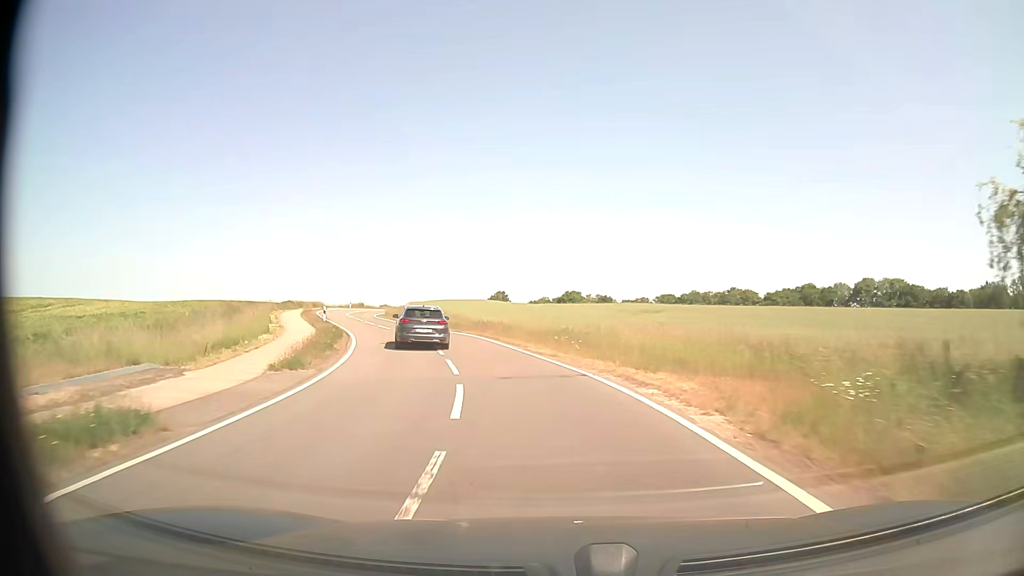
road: tertiary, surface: asphalt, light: Day
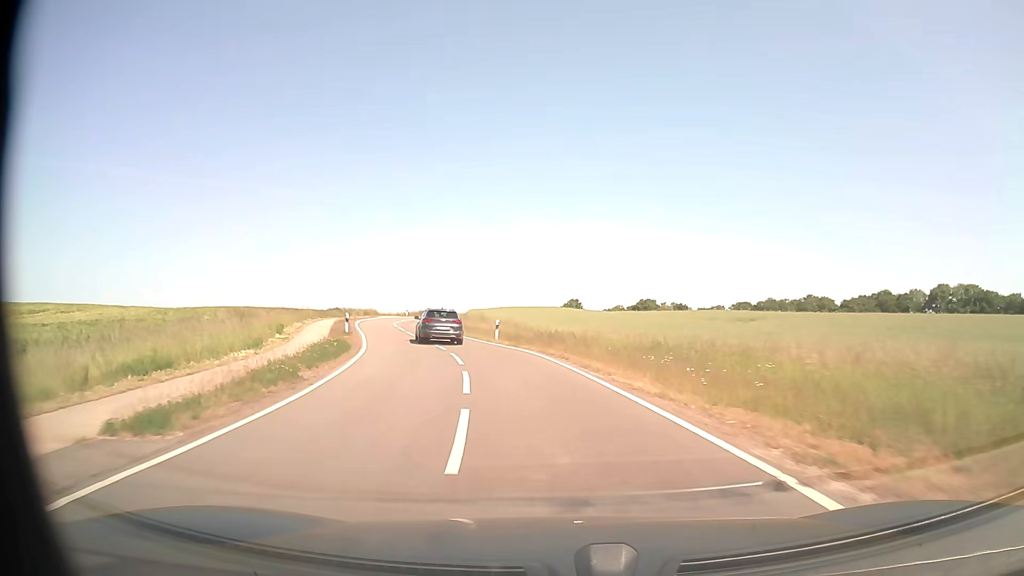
(-0.5, +8.8) m; -6°
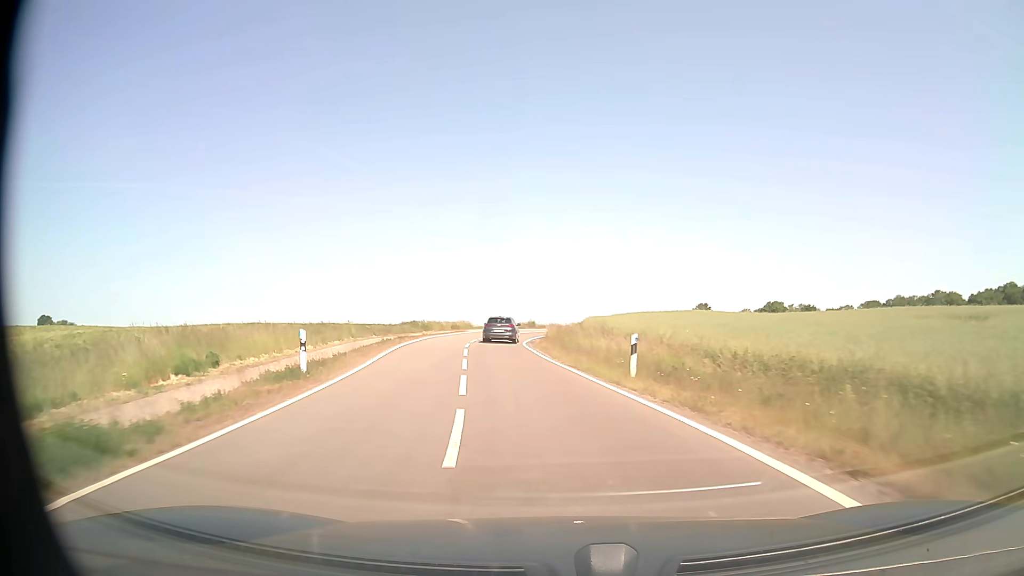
(-1.7, +18.0) m; -10°
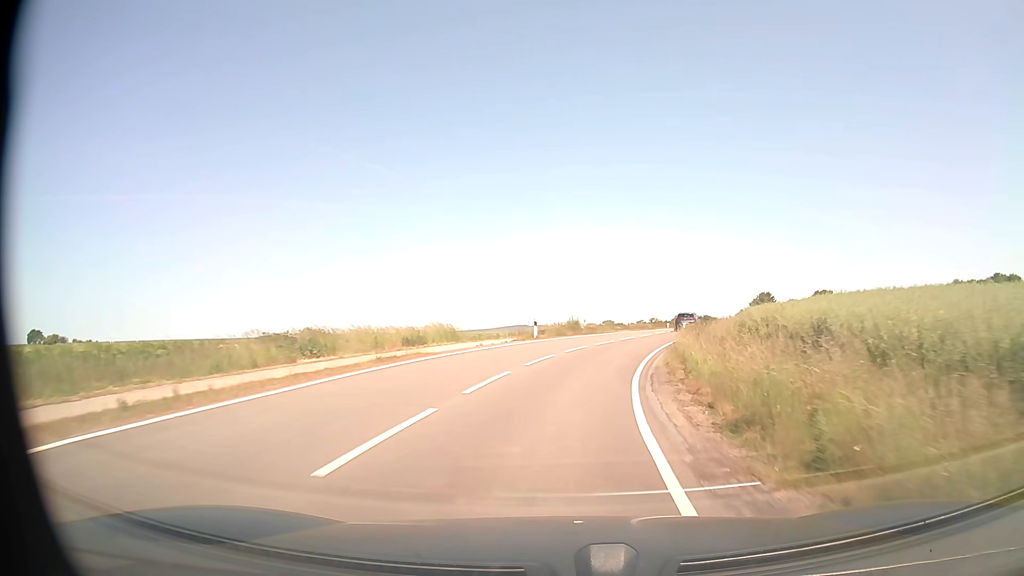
(-3.2, +36.6) m; -4°
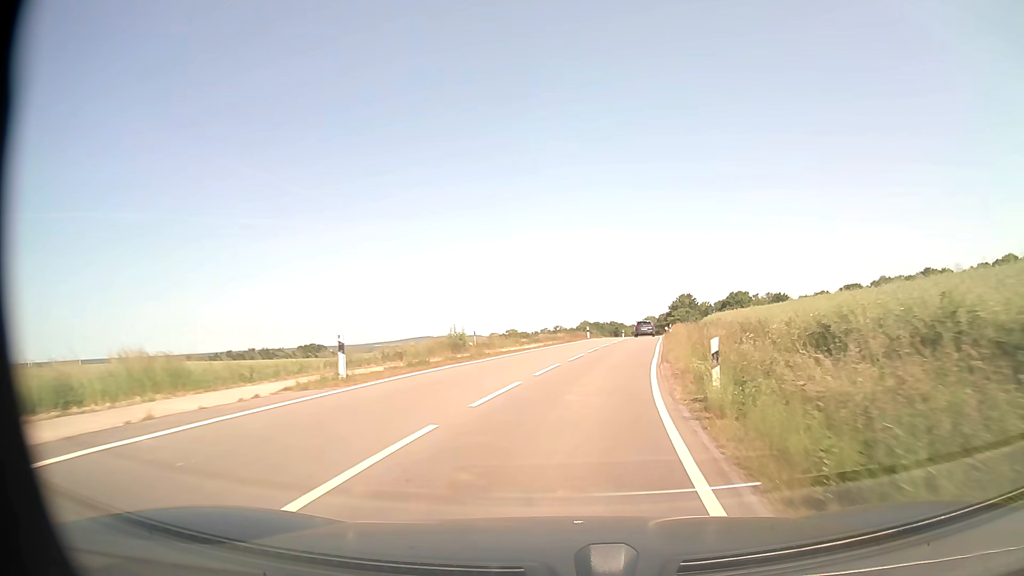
(+1.3, +18.7) m; +8°
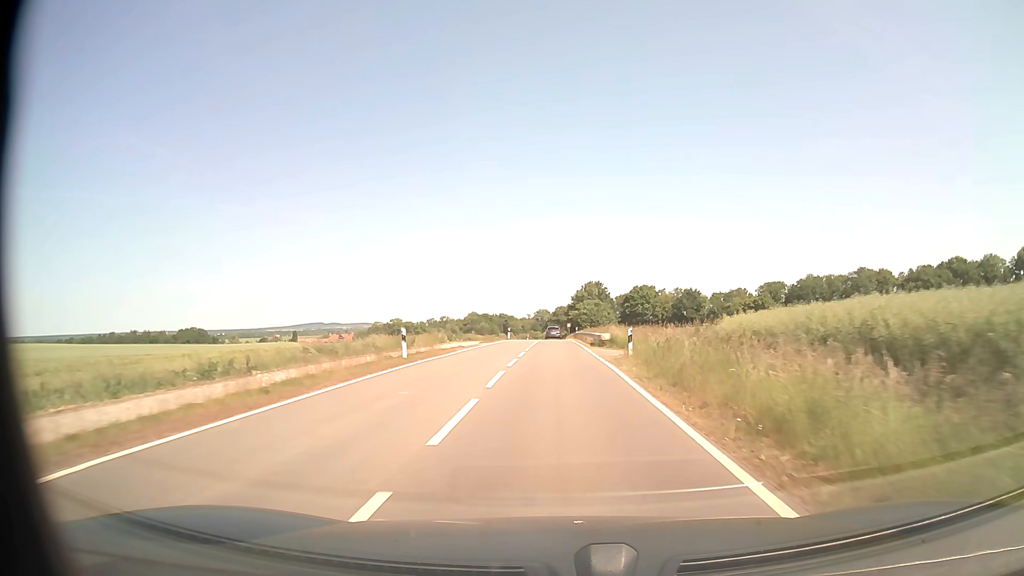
(+4.3, +39.0) m; +10°
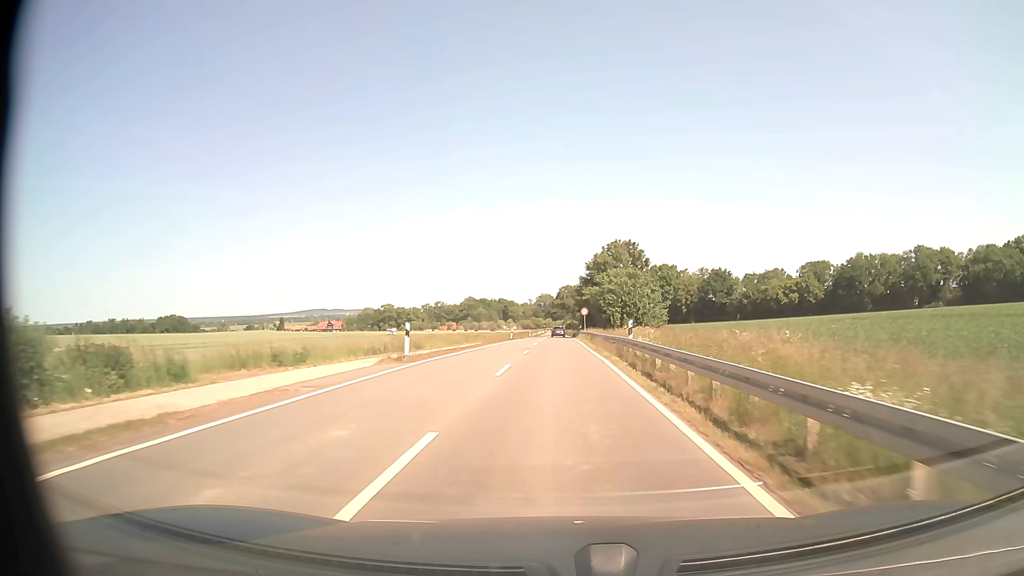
(0.0, +51.7) m; 0°
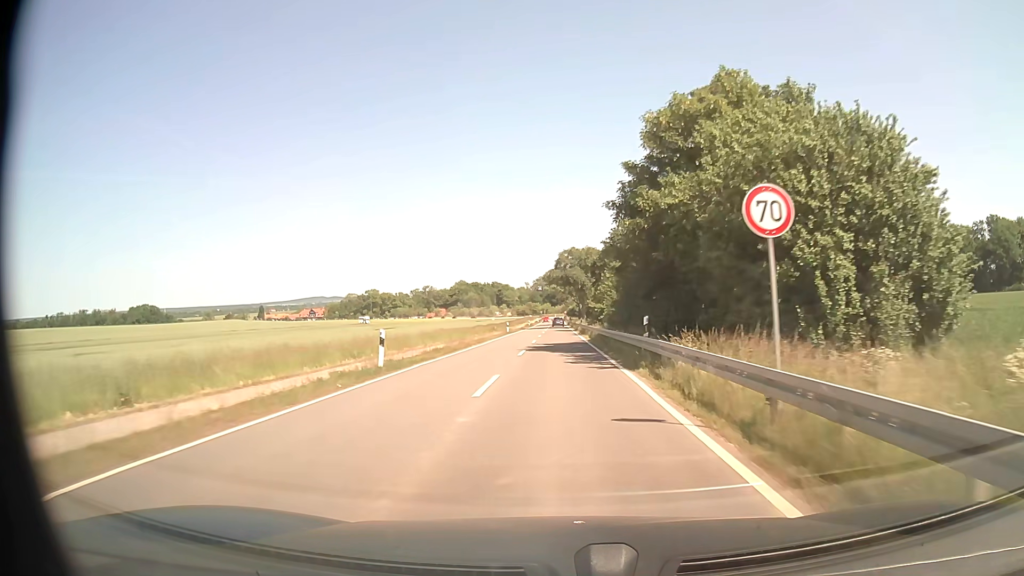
(+0.1, +53.0) m; 0°
(0, +10) (0, +20) (0, +30) (0, +40) (0, +50) (0, +60) (0, +70) (0, +80) (0, +90) (0, +100) m
